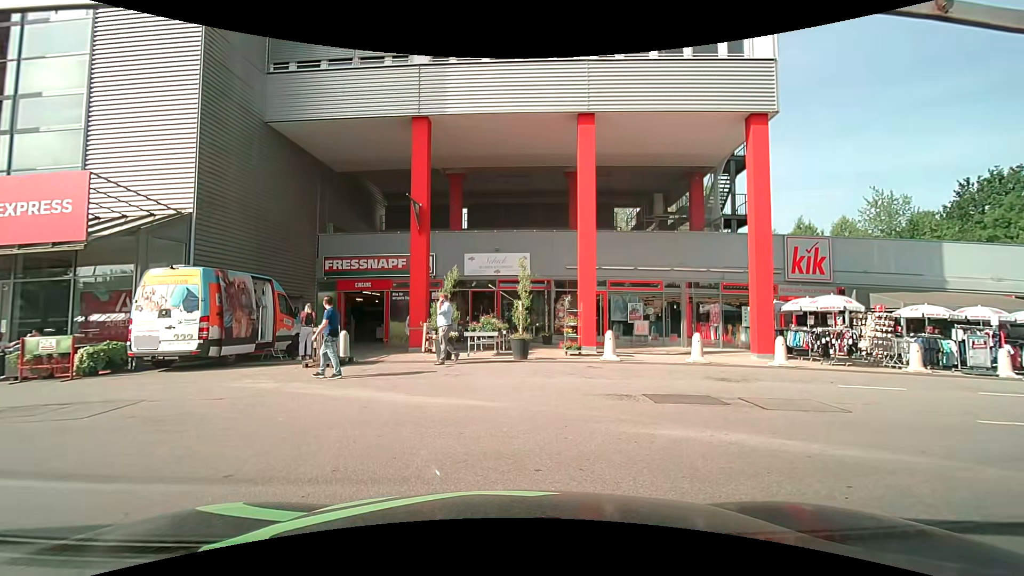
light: Day
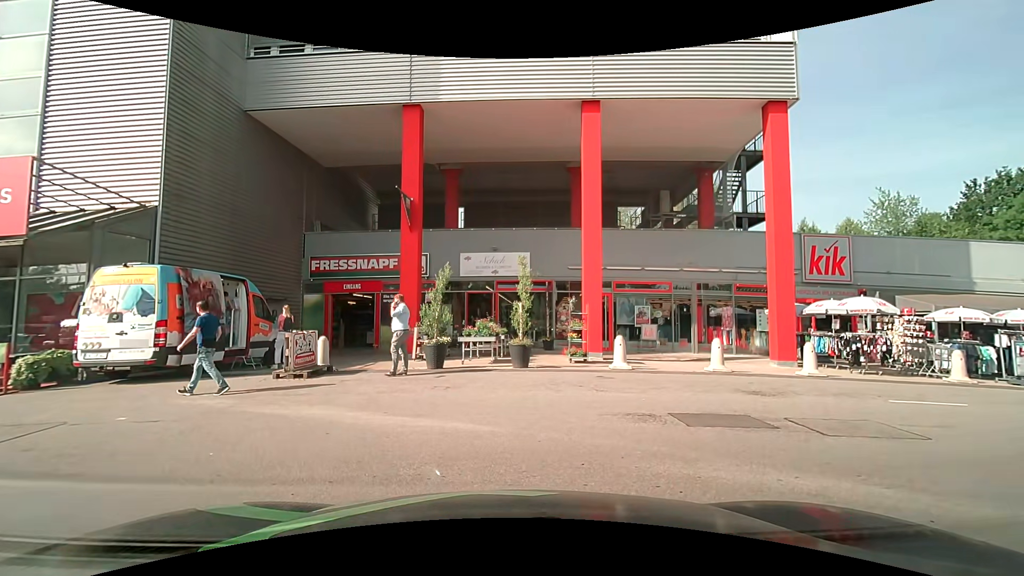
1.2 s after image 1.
(0.0, +1.5) m; 0°
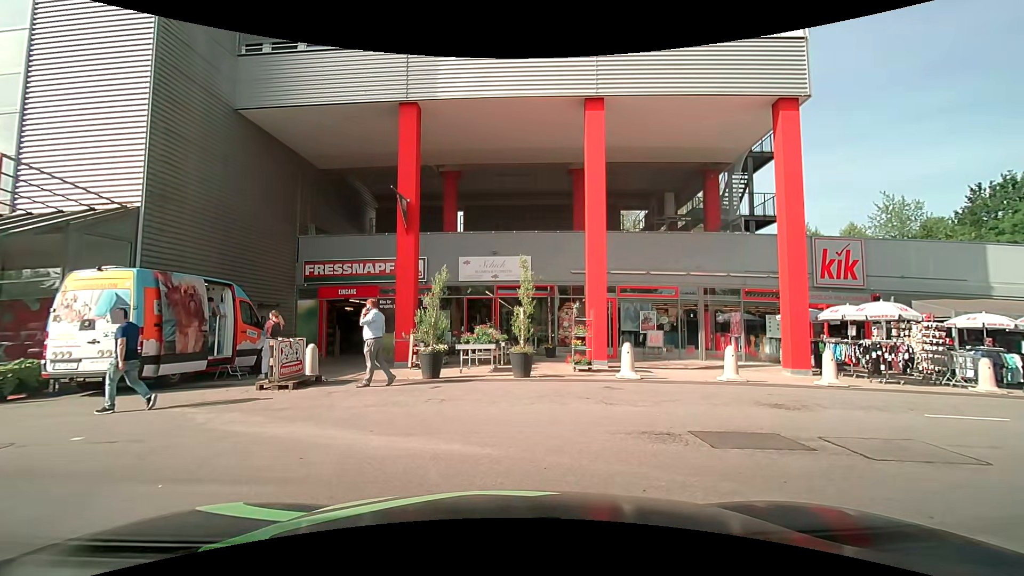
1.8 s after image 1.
(0.0, +0.7) m; 0°
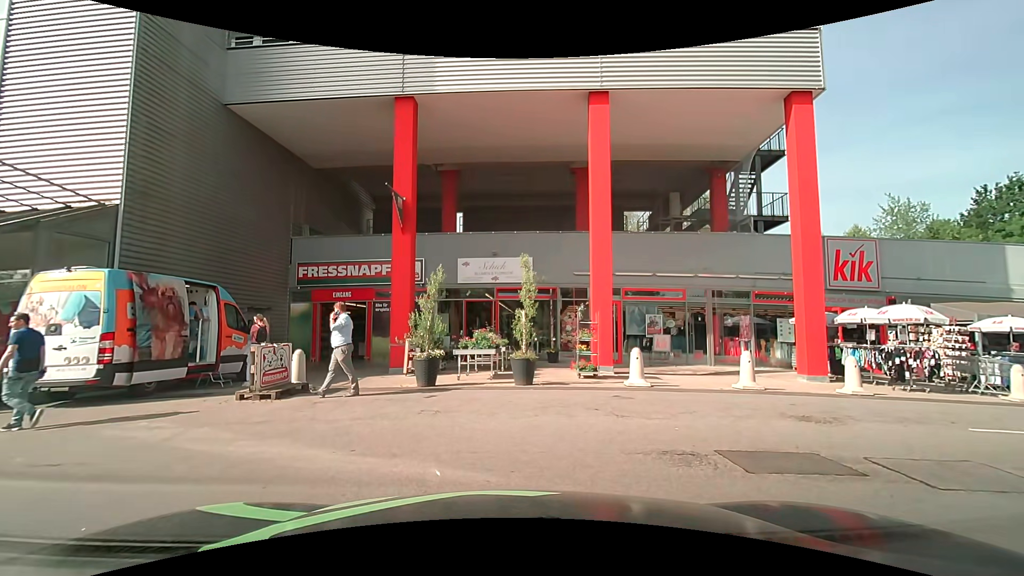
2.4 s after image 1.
(0.0, +0.8) m; 0°
